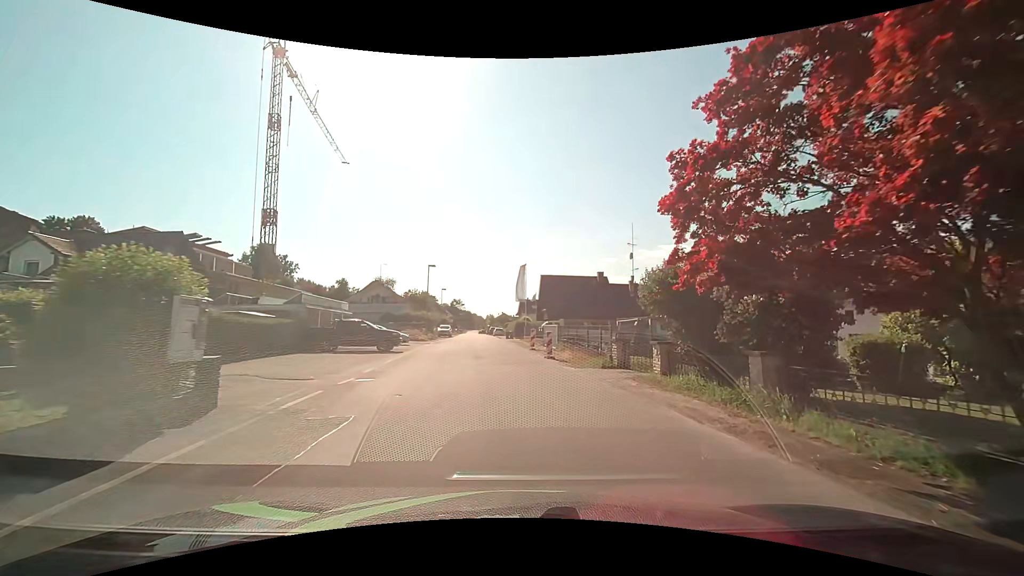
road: unclassified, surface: asphalt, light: Day
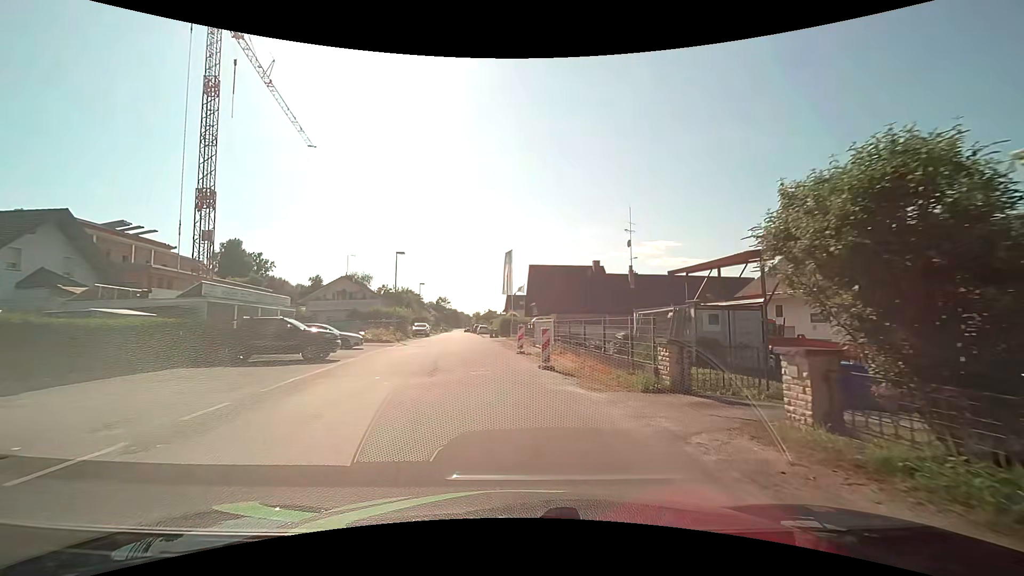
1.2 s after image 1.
(+0.3, +8.0) m; +3°
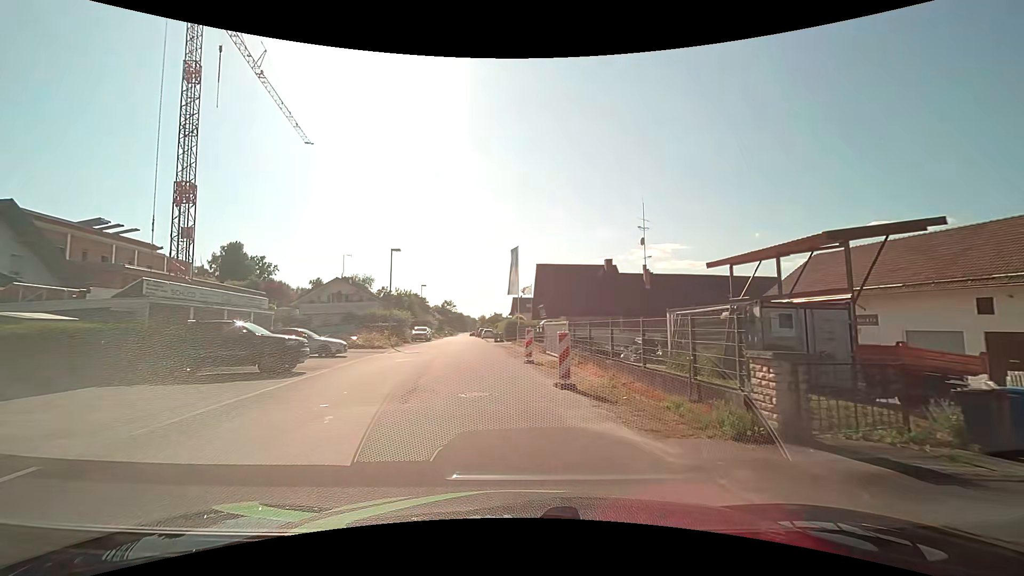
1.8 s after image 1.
(0.0, +4.0) m; -1°
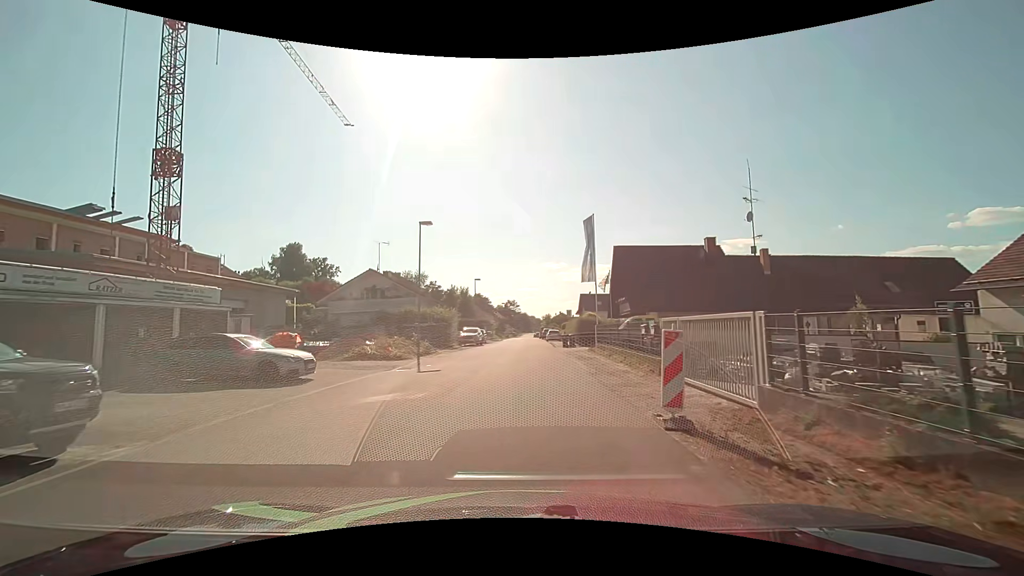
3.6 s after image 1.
(-0.5, +11.6) m; -6°
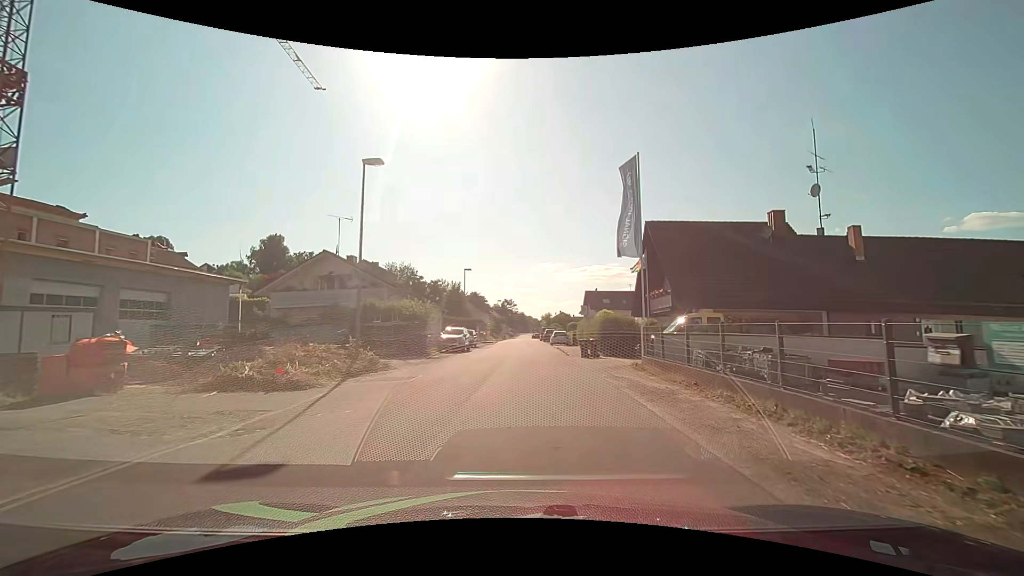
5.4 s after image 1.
(-0.3, +11.1) m; -1°
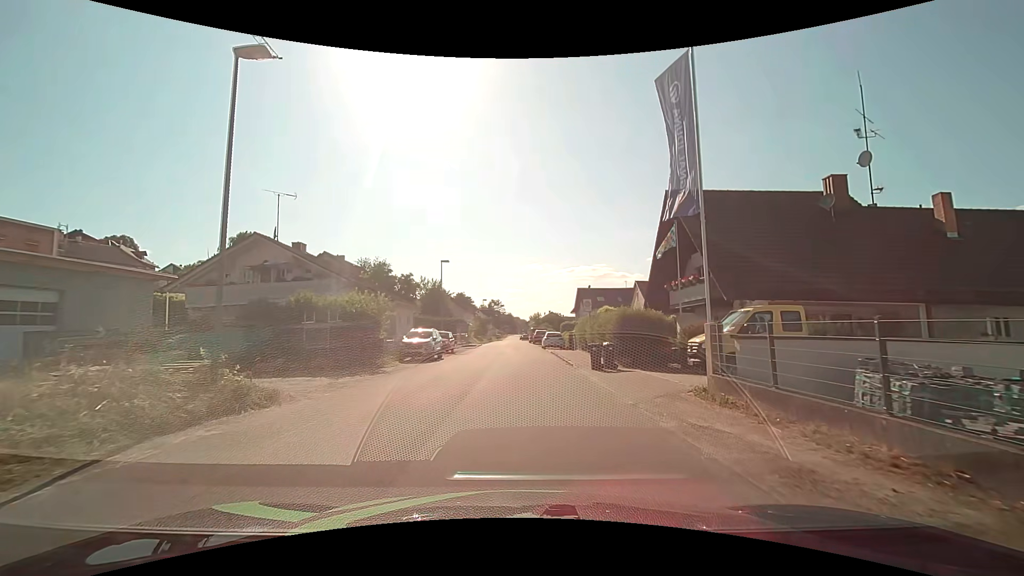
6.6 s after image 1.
(+0.1, +7.7) m; +2°
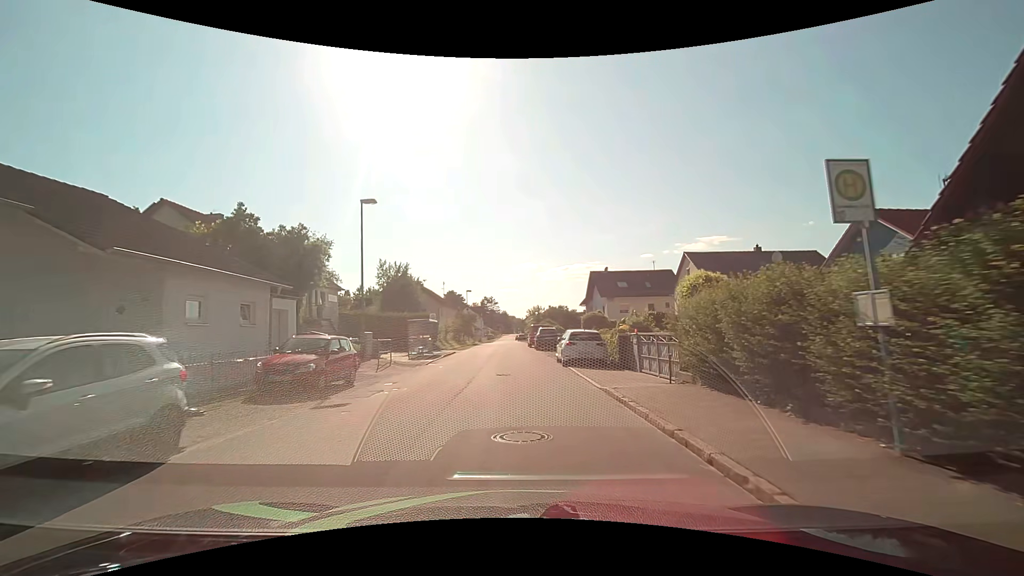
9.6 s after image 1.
(+0.1, +22.1) m; 0°
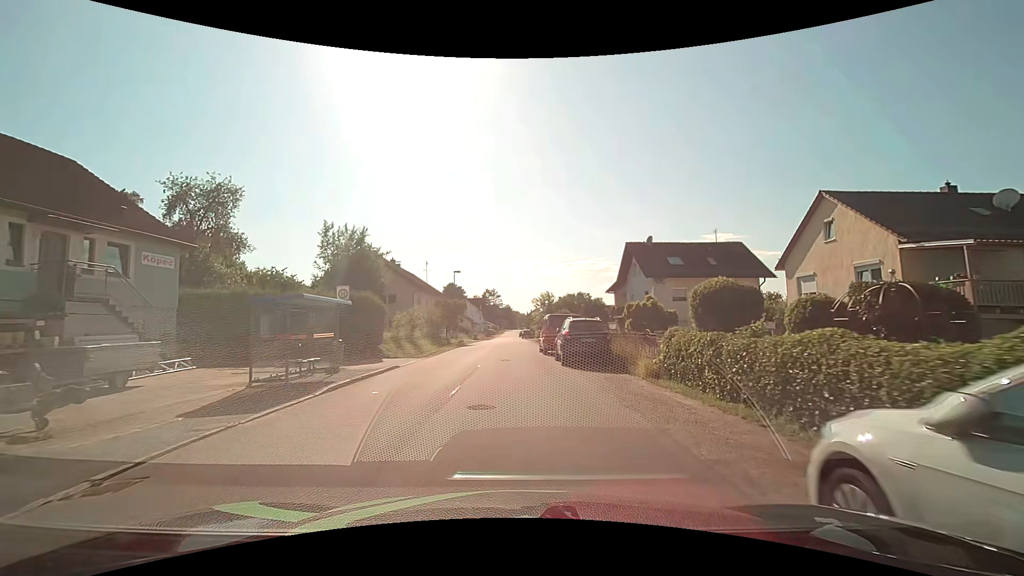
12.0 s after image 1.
(0.0, +19.5) m; 0°
(0, +10) (0, +20) (-1, +30) (-1, +40) (-1, +50) (-1, +60) (-1, +70) (-2, +80) (-3, +90) (-3, +100) m
